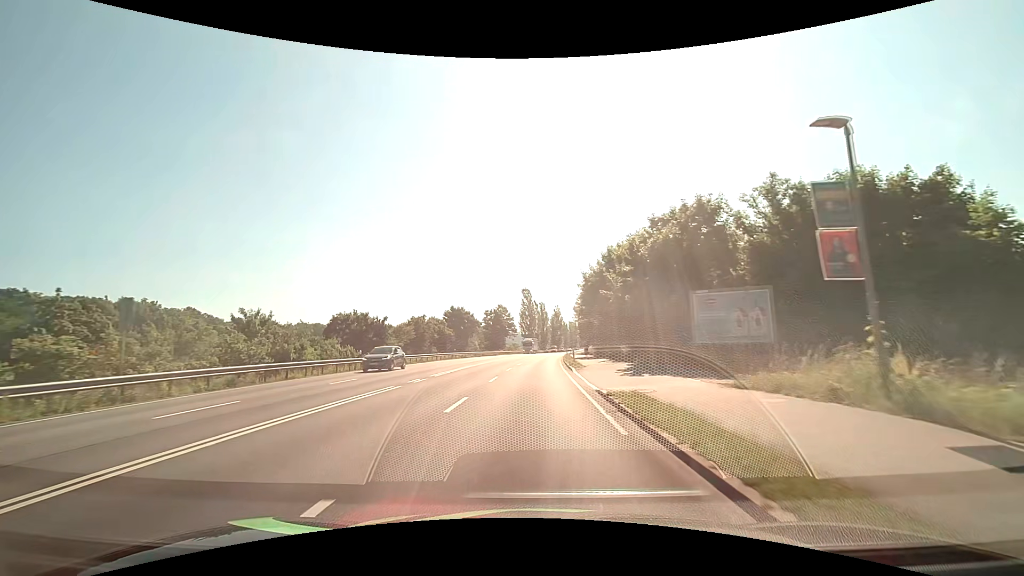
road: primary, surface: asphalt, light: Day
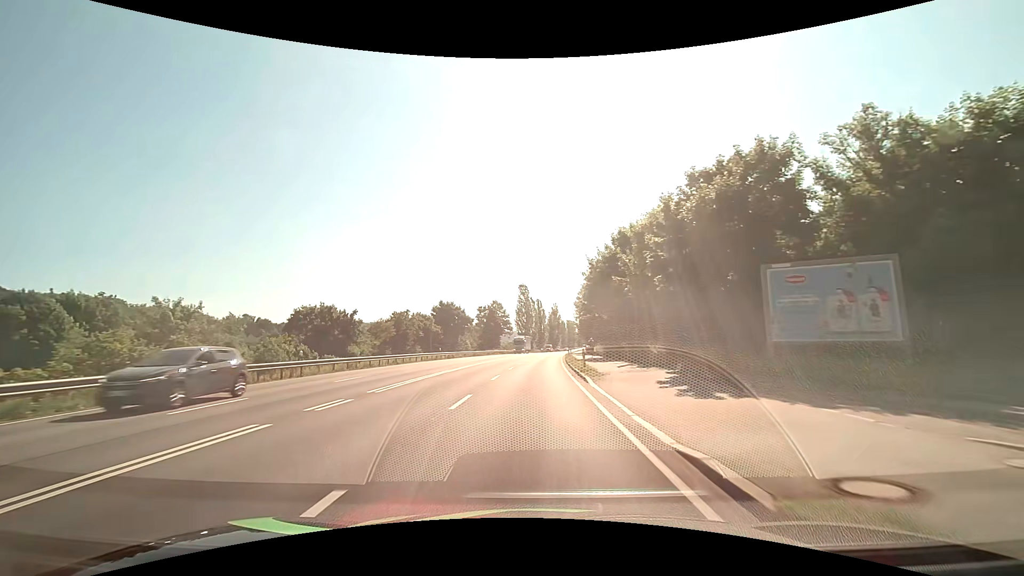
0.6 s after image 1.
(0.0, +8.7) m; 0°
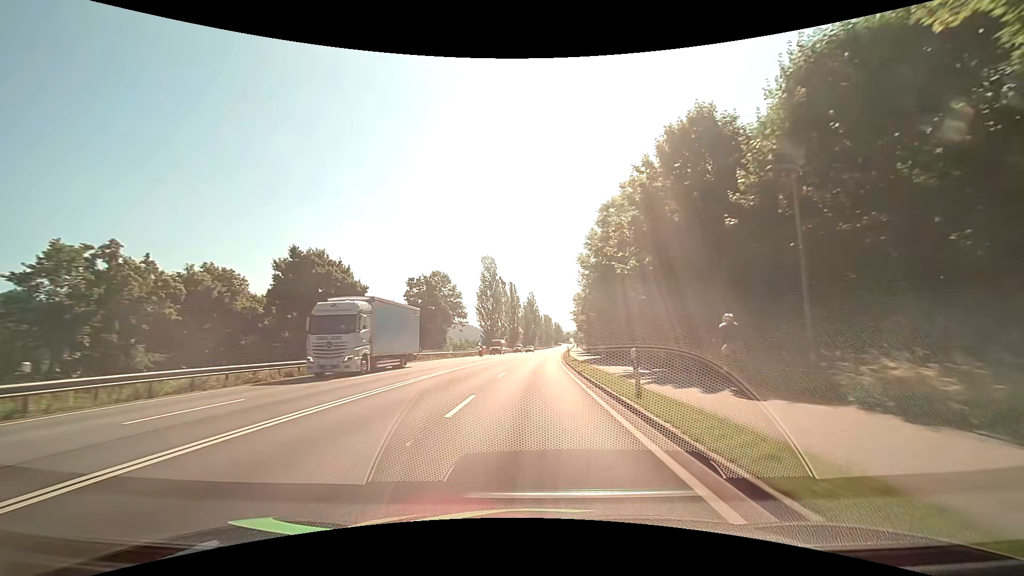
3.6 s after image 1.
(+1.1, +46.2) m; +3°
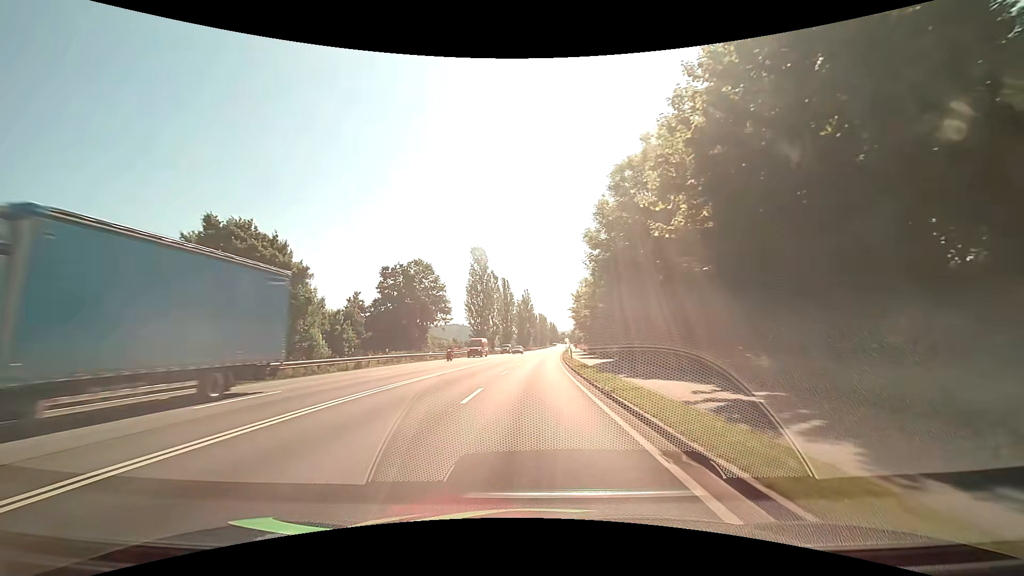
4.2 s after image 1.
(+0.1, +9.8) m; +1°
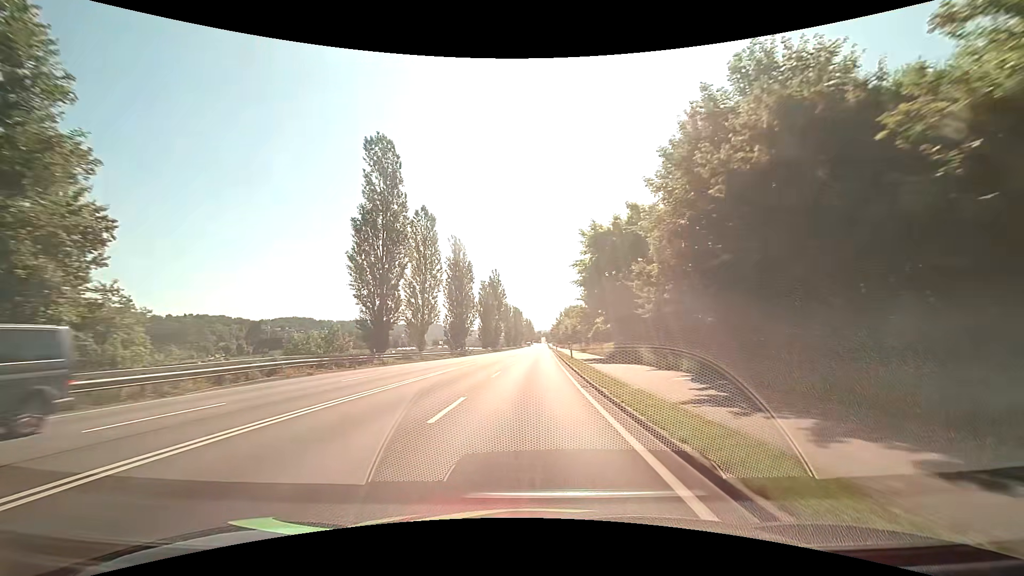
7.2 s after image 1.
(+1.2, +50.9) m; +3°
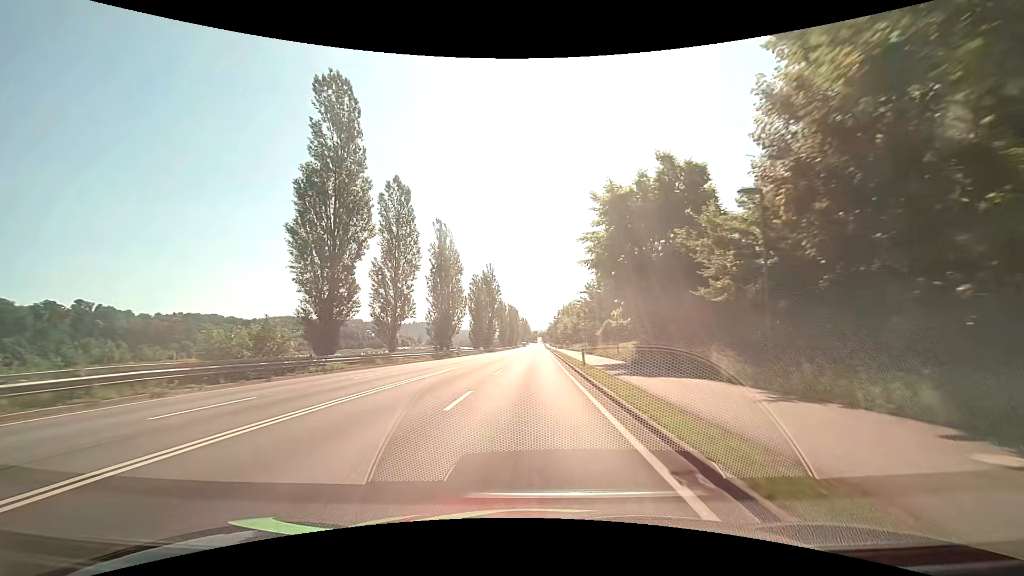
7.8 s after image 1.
(0.0, +10.4) m; +1°
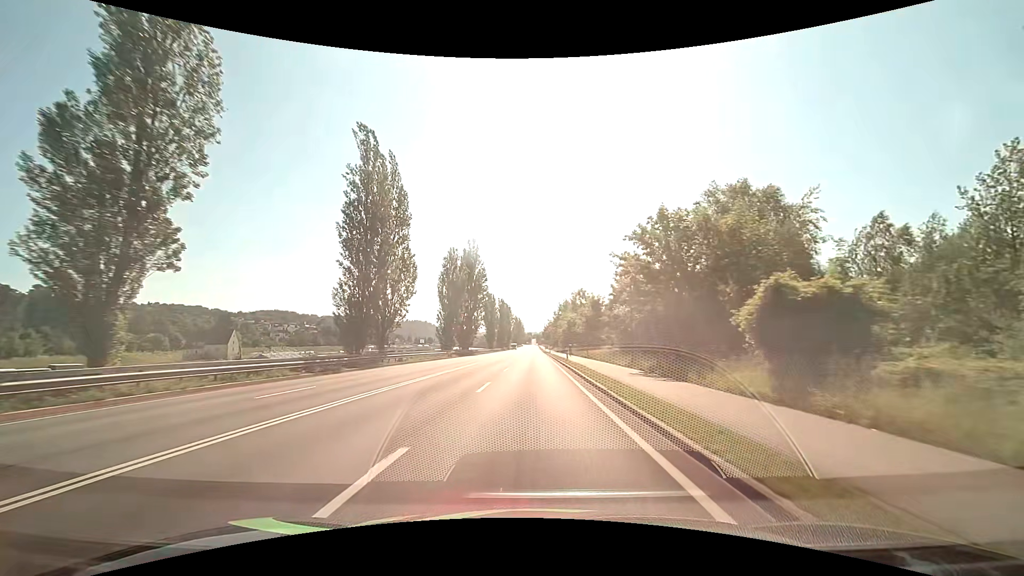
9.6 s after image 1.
(-0.1, +31.8) m; 0°
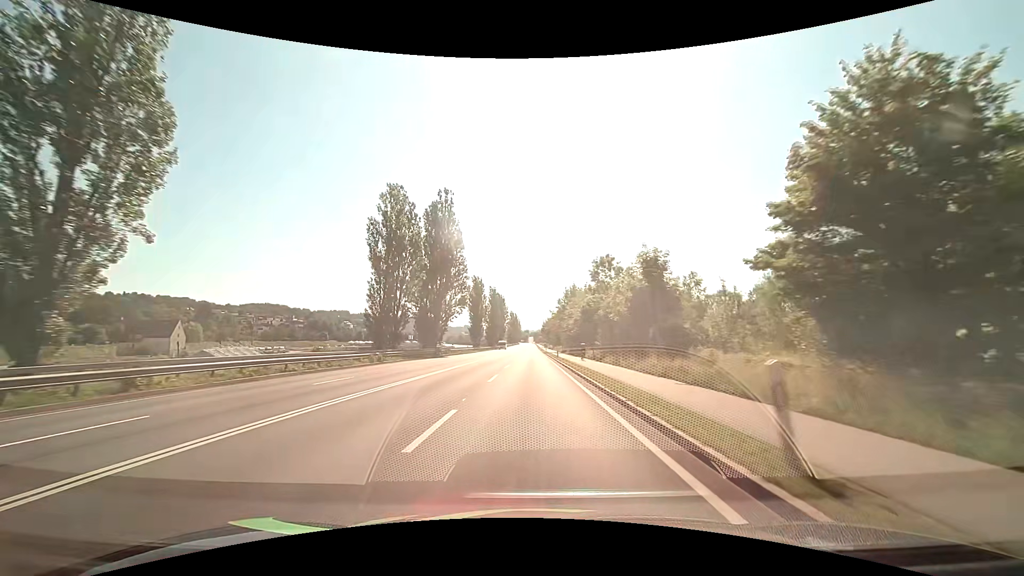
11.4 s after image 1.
(+0.3, +32.3) m; +1°
(0, +10) (0, +20) (0, +30) (0, +40) (0, +50) (0, +60) (0, +70) (0, +80) (0, +90) (0, +100) m
